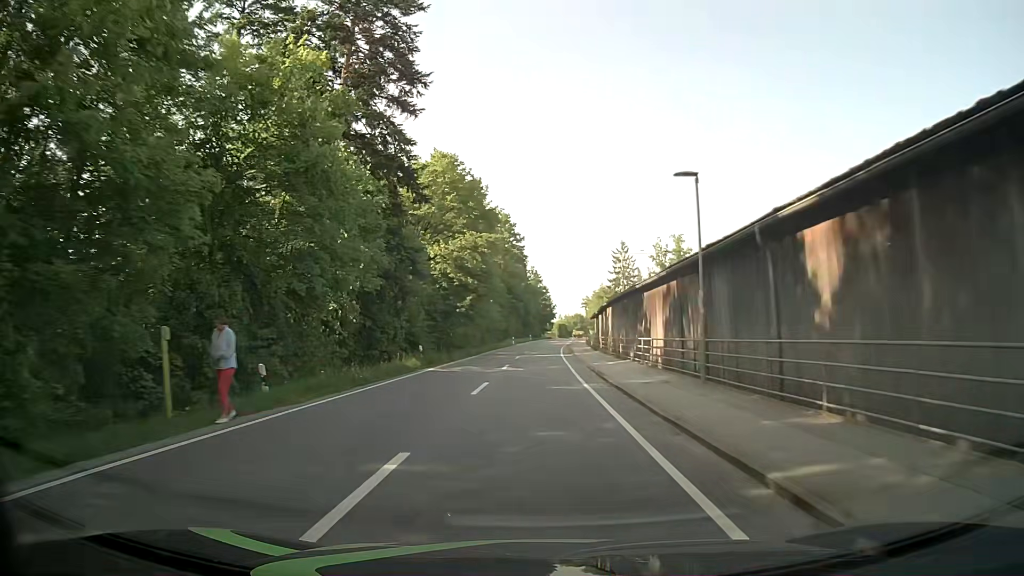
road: tertiary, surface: asphalt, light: Day
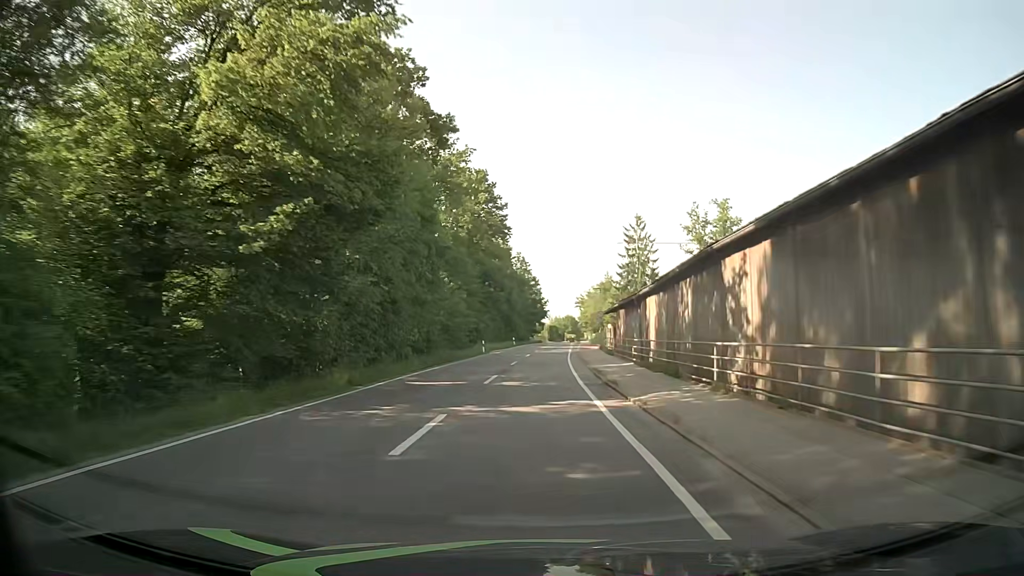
(+0.4, +32.2) m; +2°
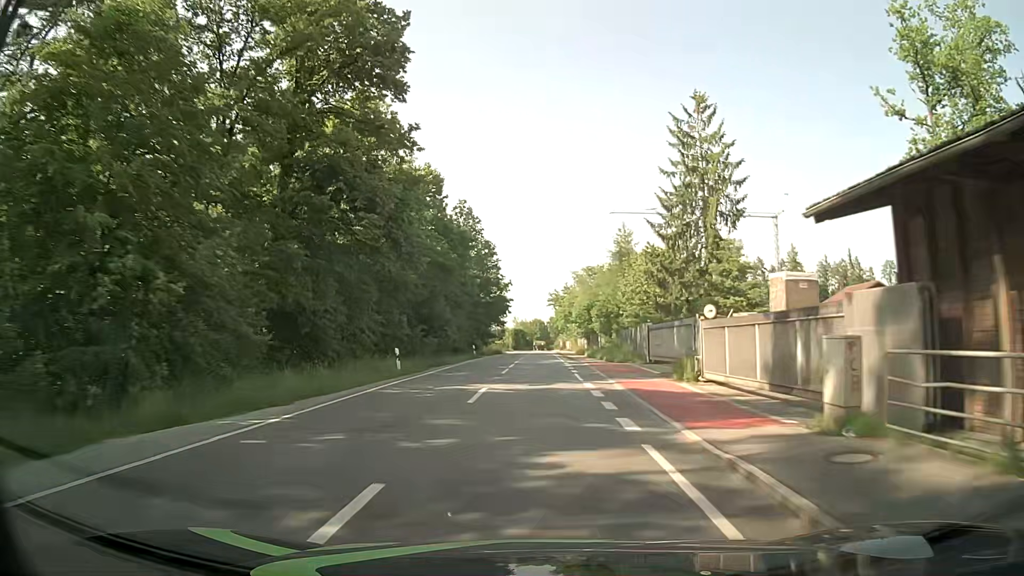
(+1.0, +53.6) m; +3°
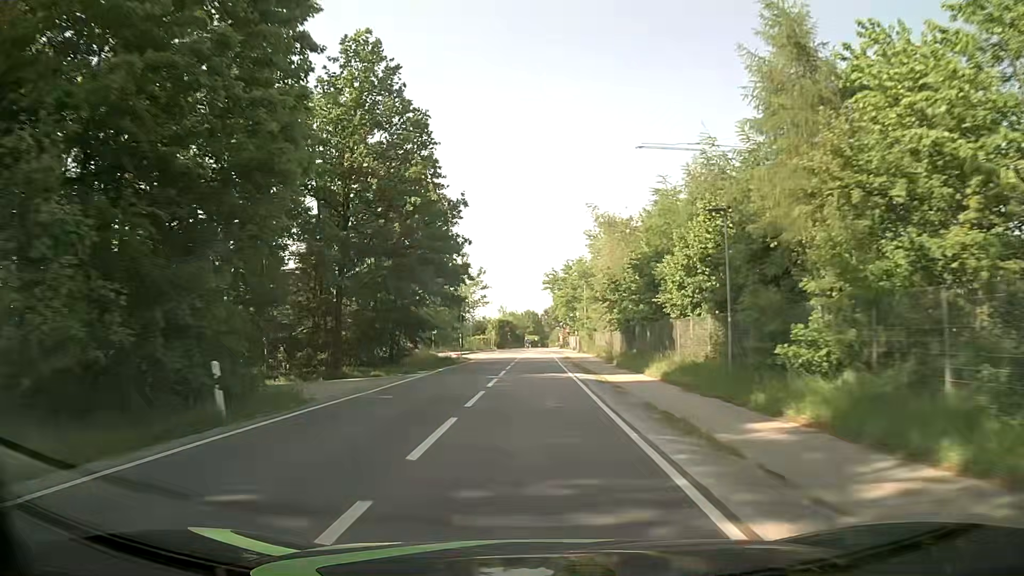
(+0.4, +42.8) m; +1°
(0, +10) (0, +20) (0, +30) (0, +40) (0, +50) (0, +60) (0, +70) (0, +80) (+1, +90) (+2, +100) m
